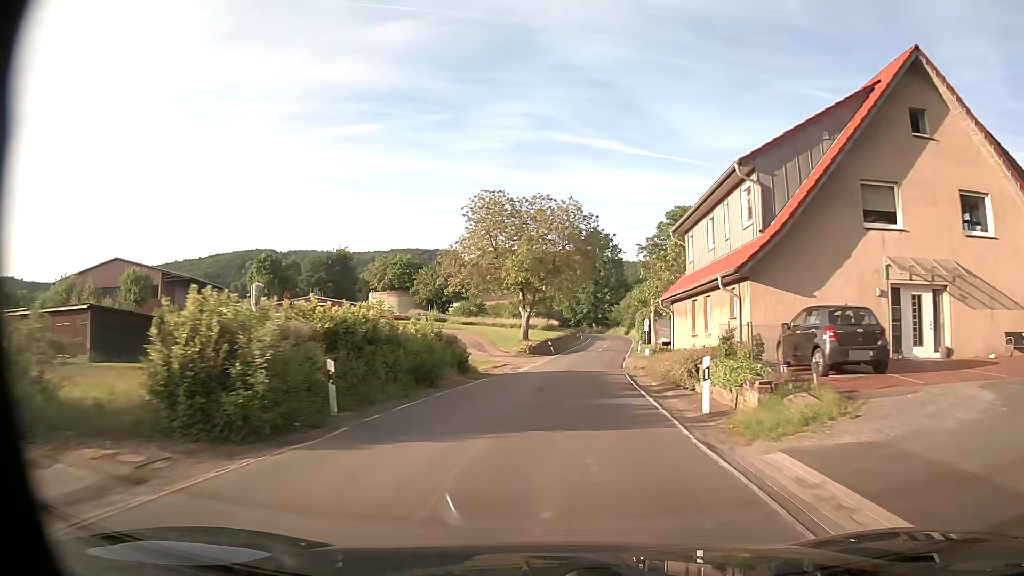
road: secondary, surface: asphalt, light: Day
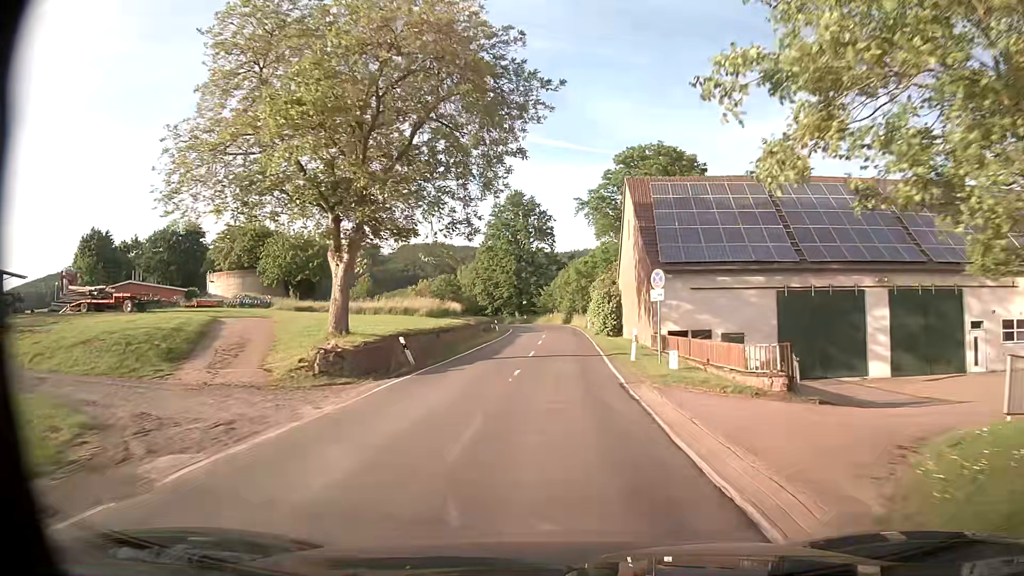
(+2.2, +35.3) m; +7°
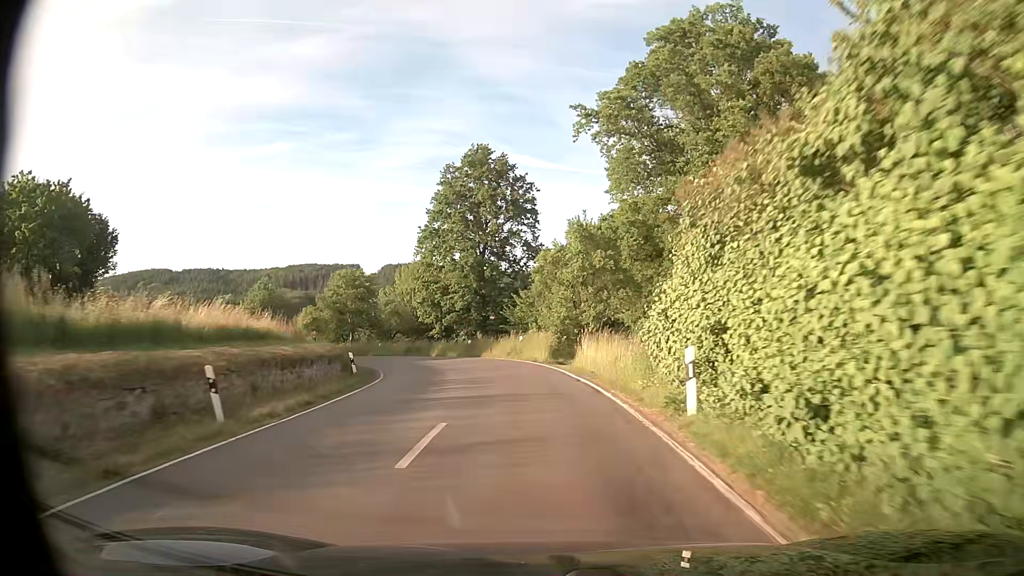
(+0.5, +44.8) m; +1°
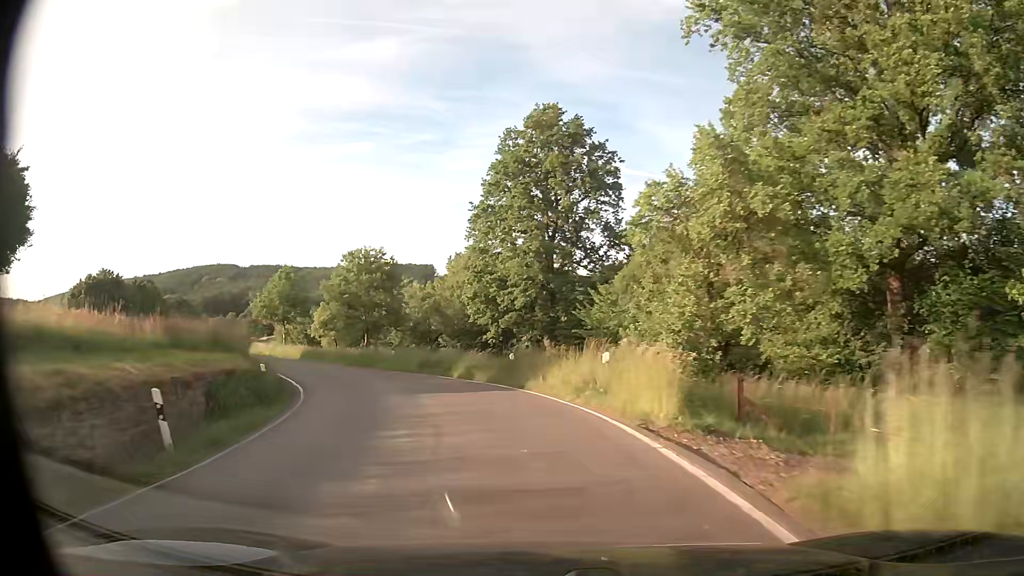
(-0.8, +16.6) m; -7°
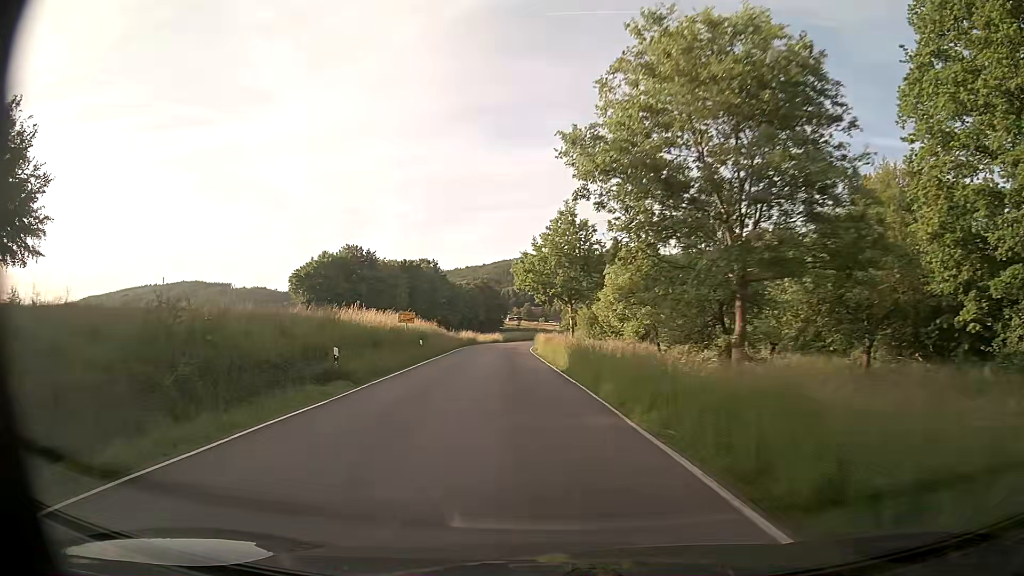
(-8.2, +31.6) m; -28°
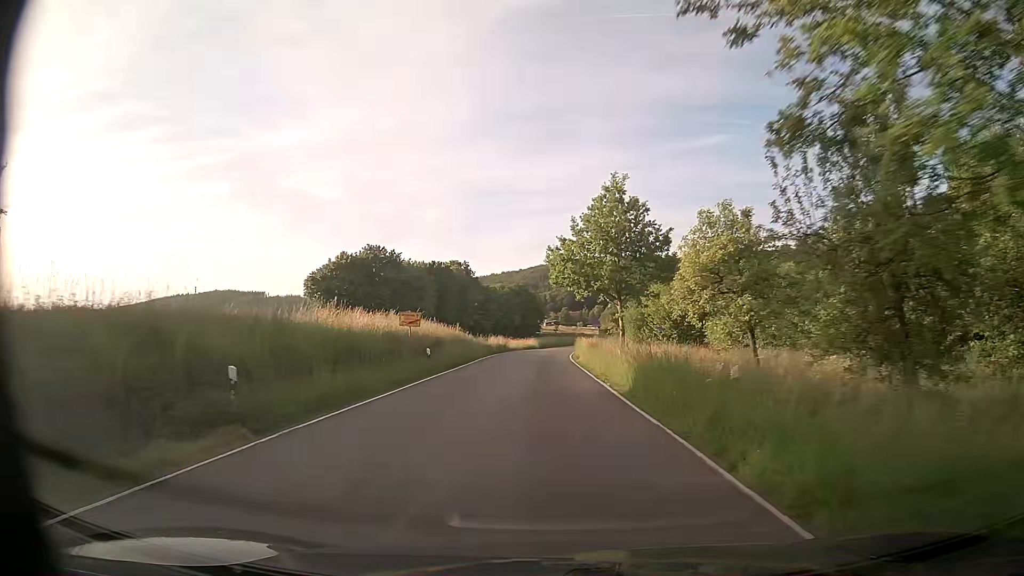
(-0.4, +8.7) m; -4°
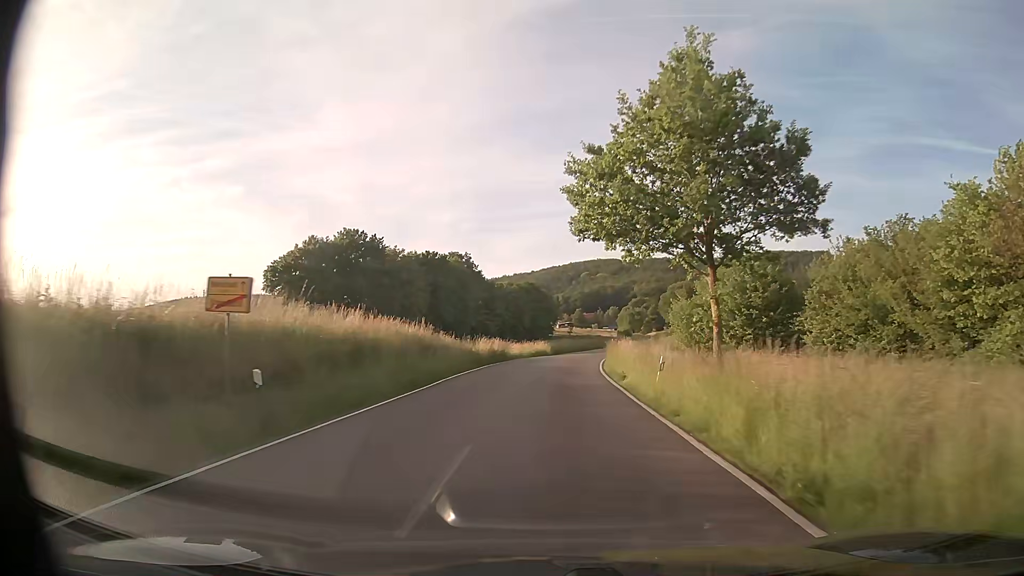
(-0.2, +18.2) m; -1°
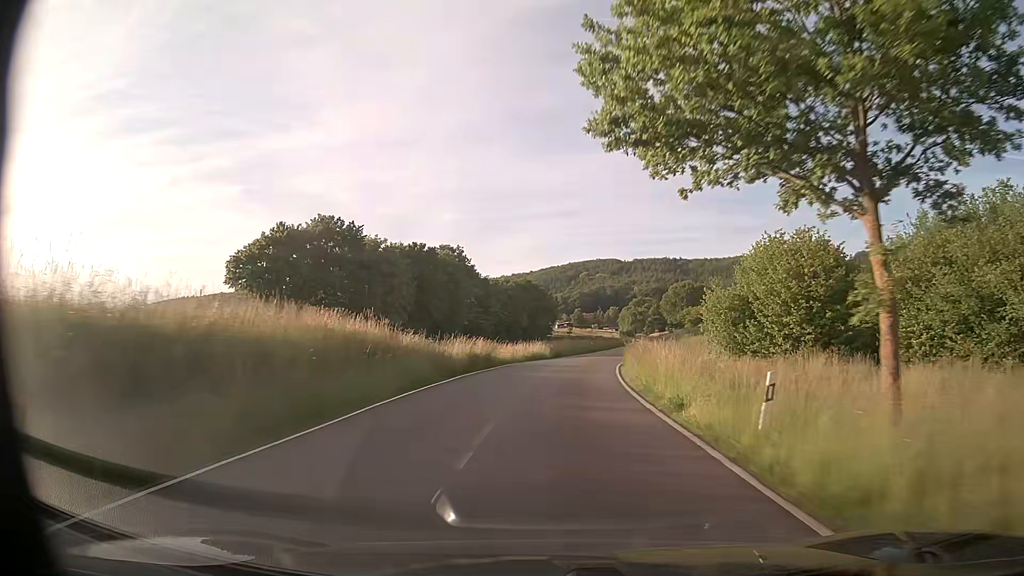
(0.0, +9.5) m; 0°
(0, +10) (0, +20) (+1, +30) (+2, +40) (+4, +50) (+6, +60) (+8, +69) (+11, +79) (+13, +89) (+15, +99) m
